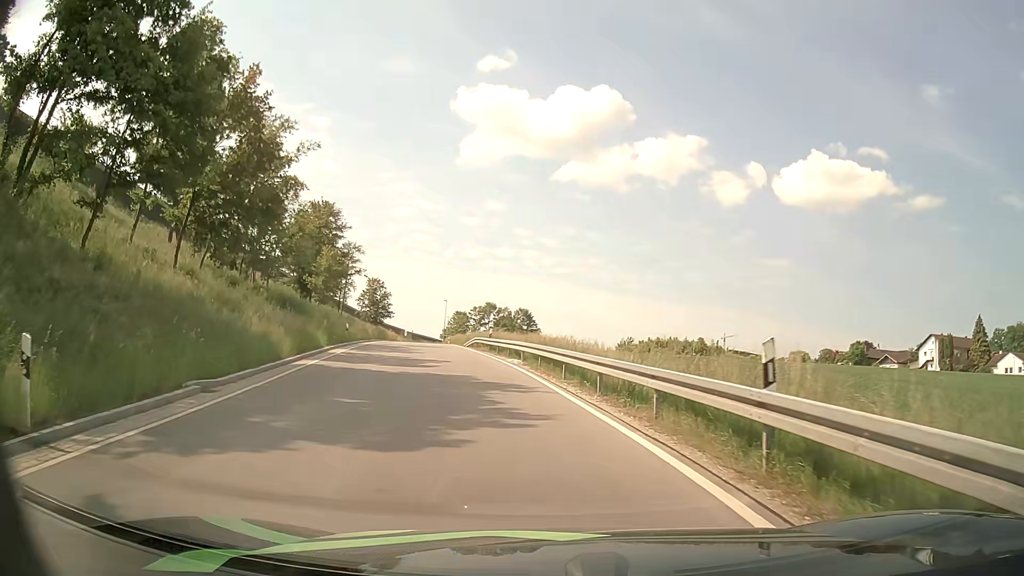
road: unclassified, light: Day
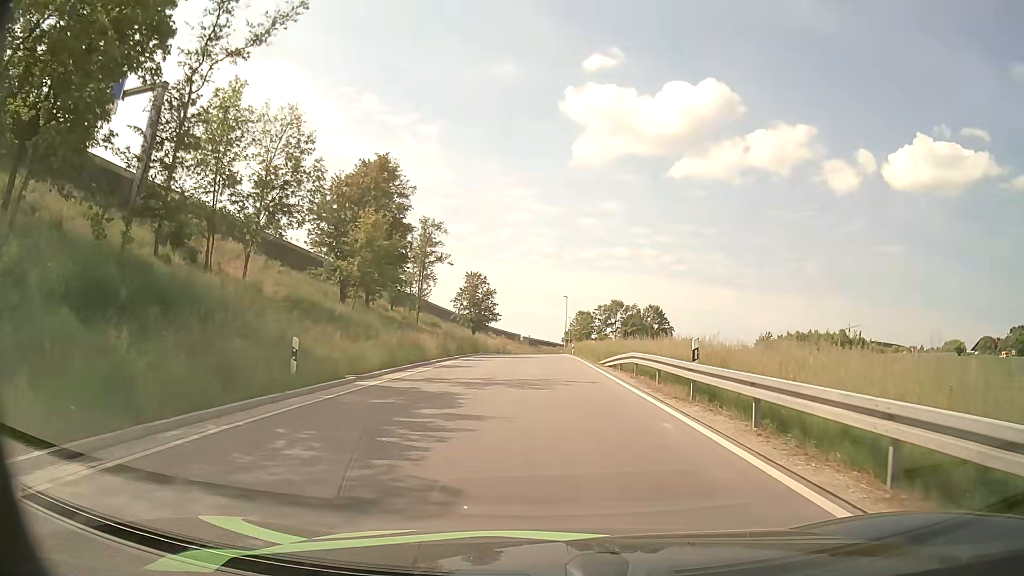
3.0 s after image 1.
(-3.6, +24.6) m; -11°
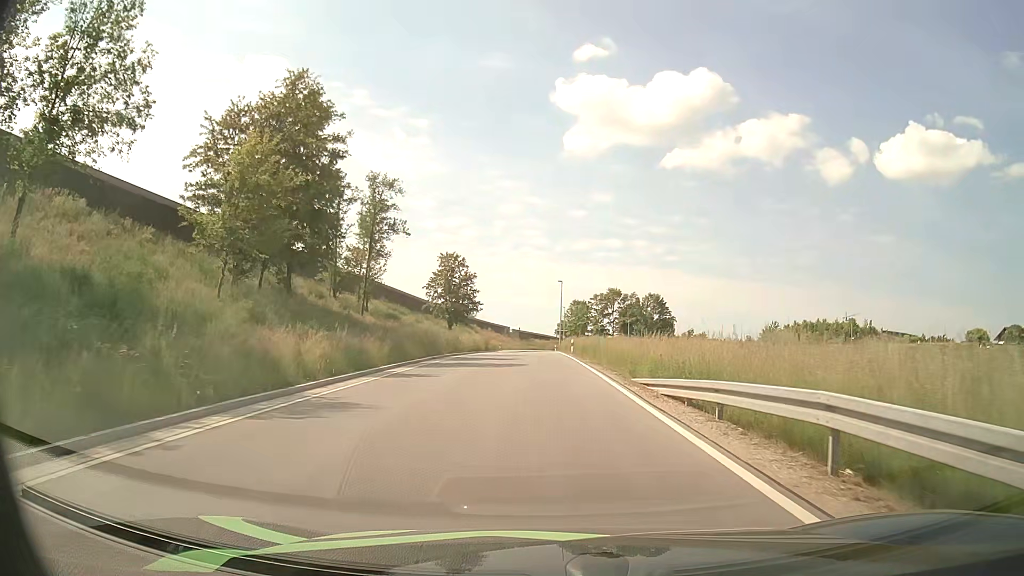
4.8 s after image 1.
(+0.1, +15.6) m; +1°
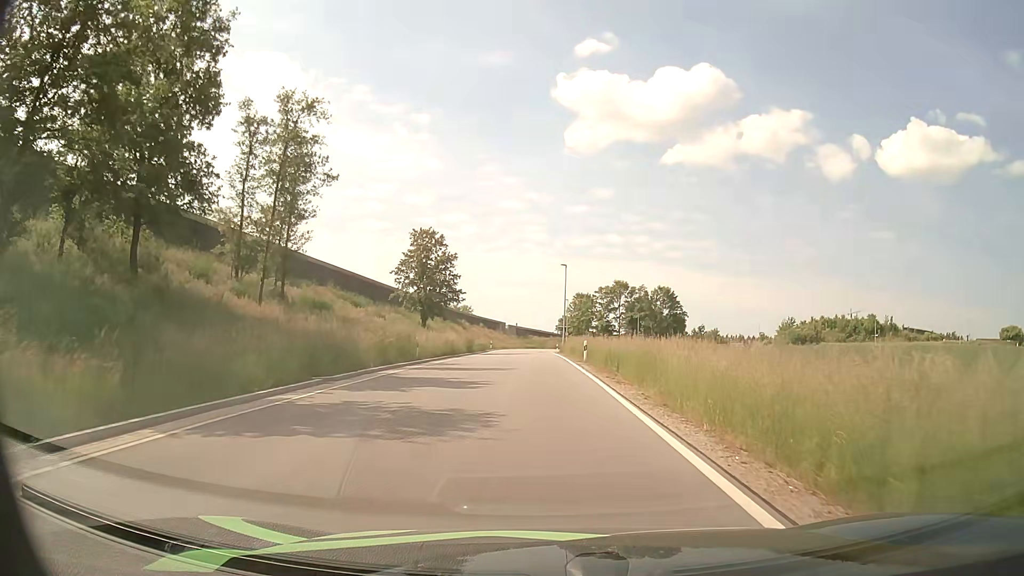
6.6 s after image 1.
(0.0, +16.4) m; 0°
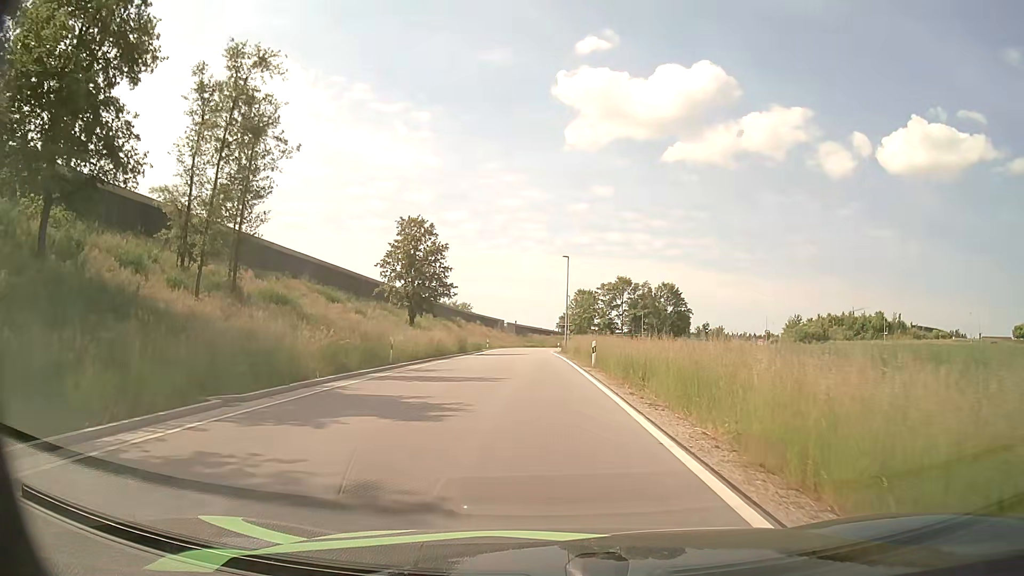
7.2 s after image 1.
(0.0, +5.6) m; 0°
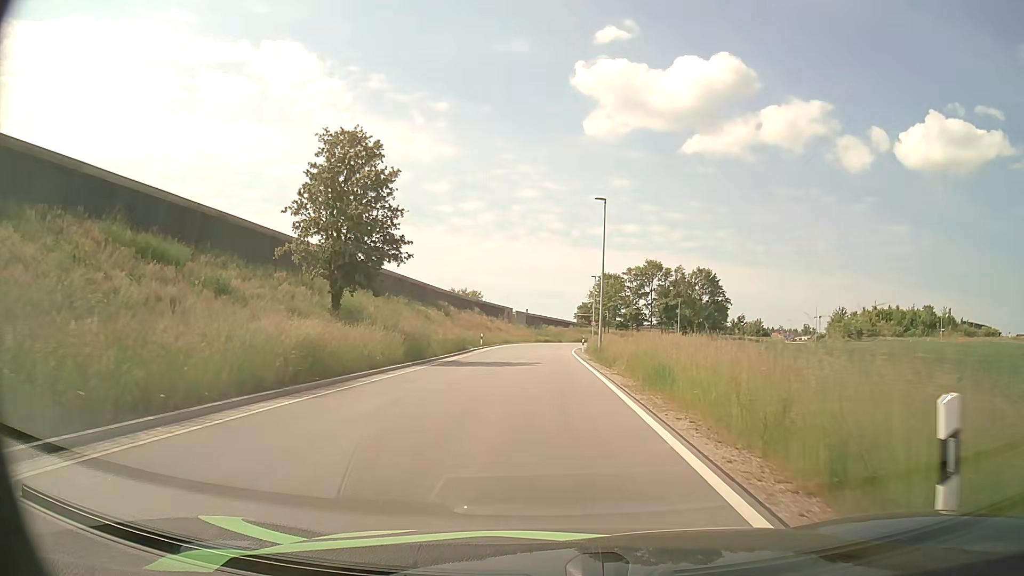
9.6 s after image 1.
(-0.3, +23.4) m; -1°
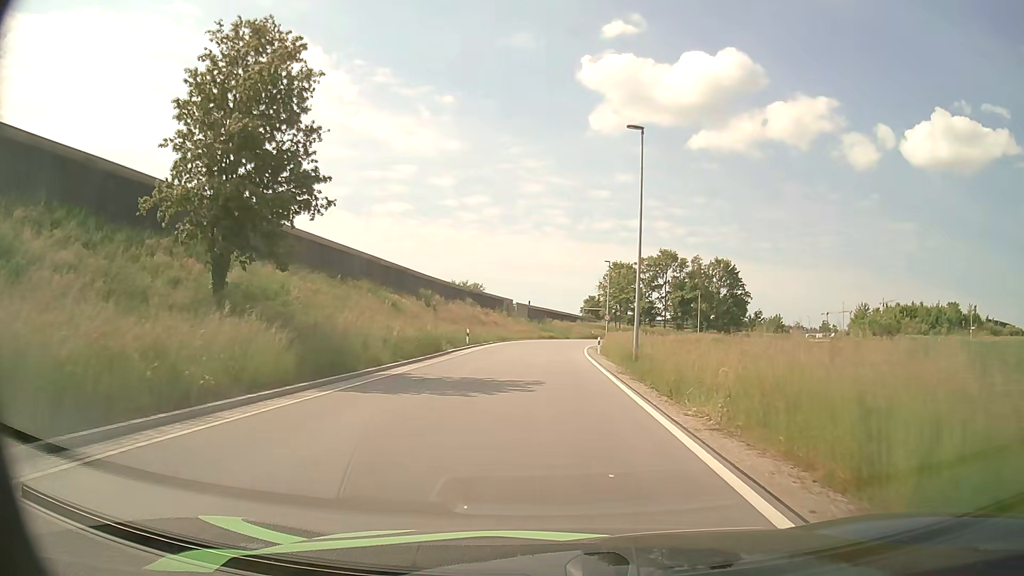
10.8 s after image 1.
(-0.1, +12.4) m; -1°
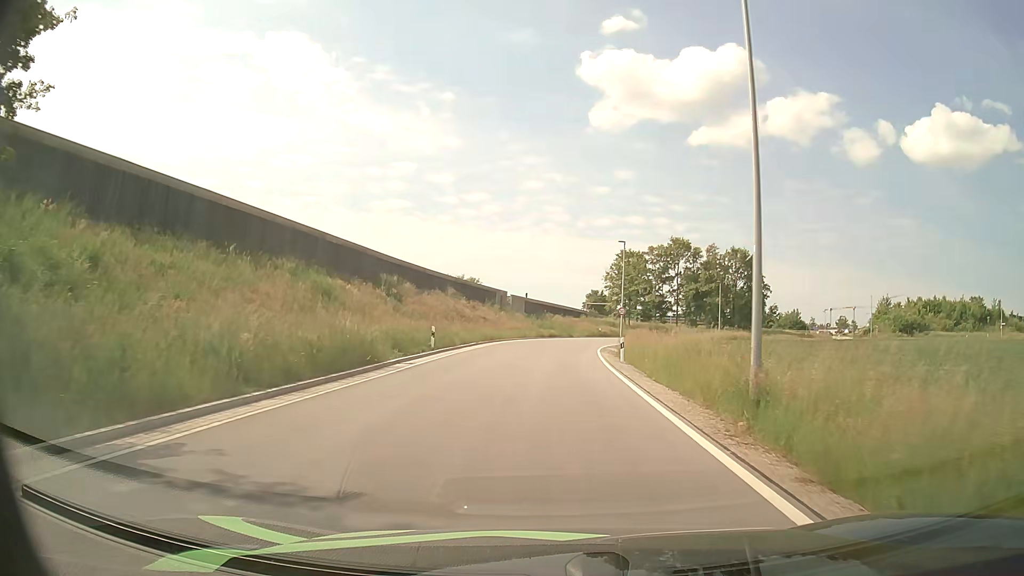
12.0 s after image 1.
(0.0, +12.9) m; 0°
(0, +10) (0, +20) (0, +30) (0, +40) (+1, +50) (+3, +60) (+6, +69) (+10, +78) (+16, +87) (+22, +94) m
